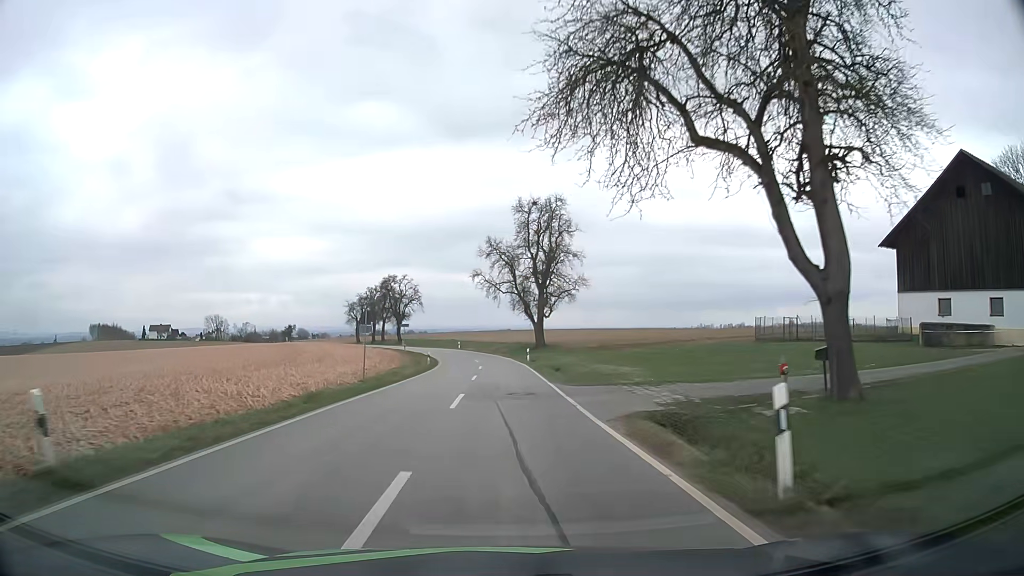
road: tertiary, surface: asphalt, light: Day
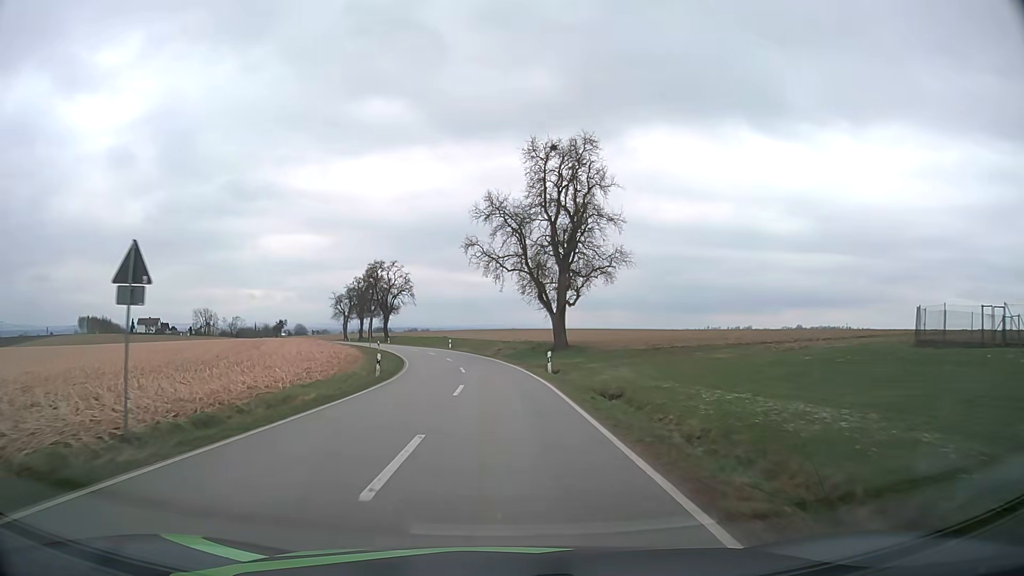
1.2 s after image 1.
(-0.1, +20.5) m; 0°
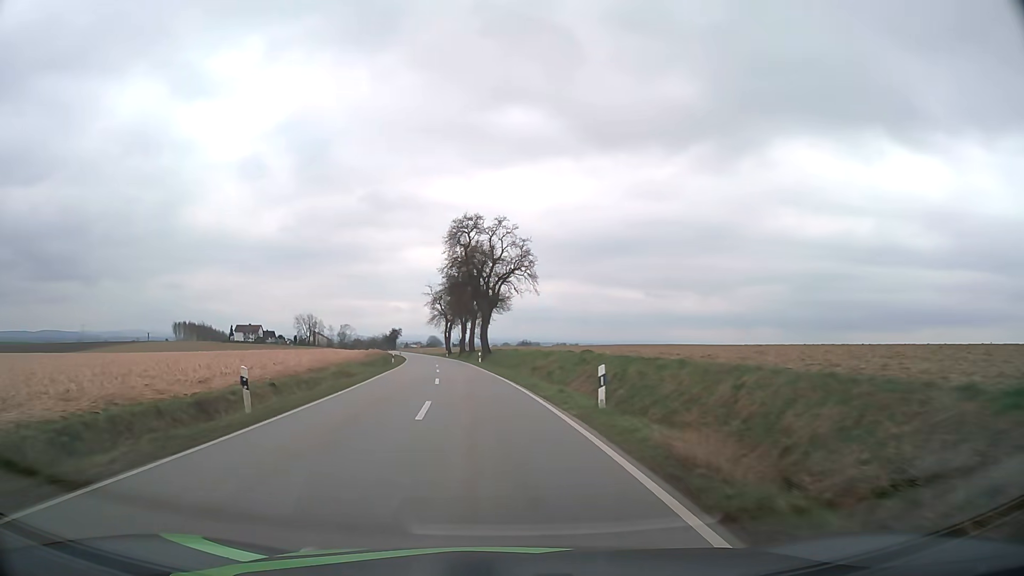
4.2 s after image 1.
(-4.1, +53.6) m; -13°
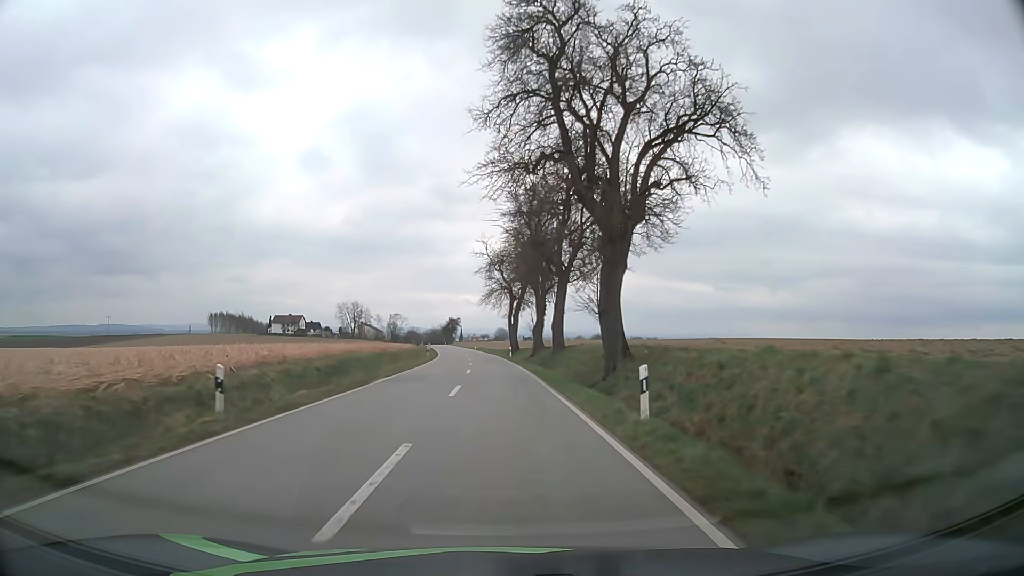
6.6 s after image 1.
(-3.1, +44.2) m; -6°
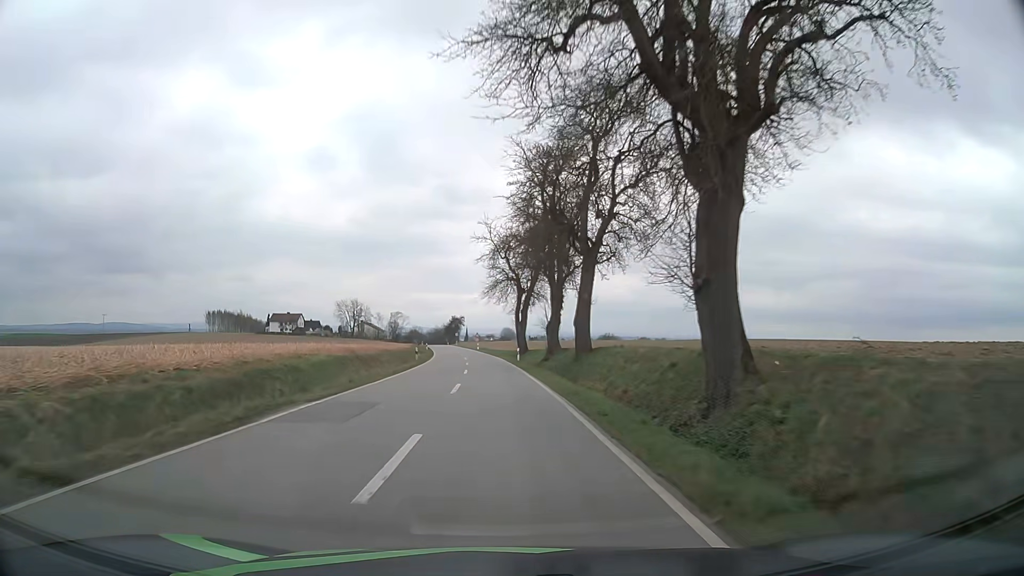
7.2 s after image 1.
(0.0, +10.8) m; -1°
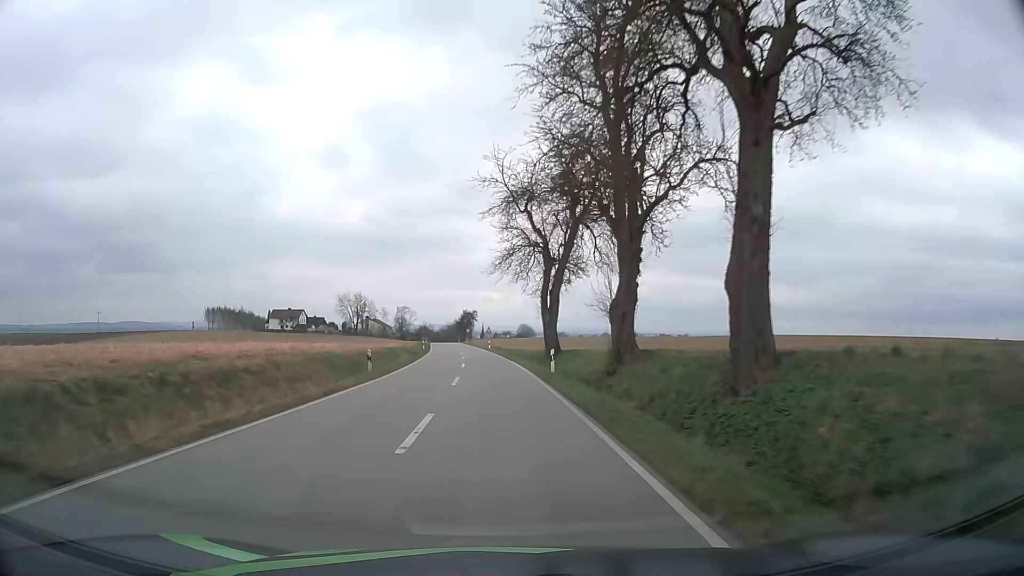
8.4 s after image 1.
(-0.2, +21.0) m; -1°
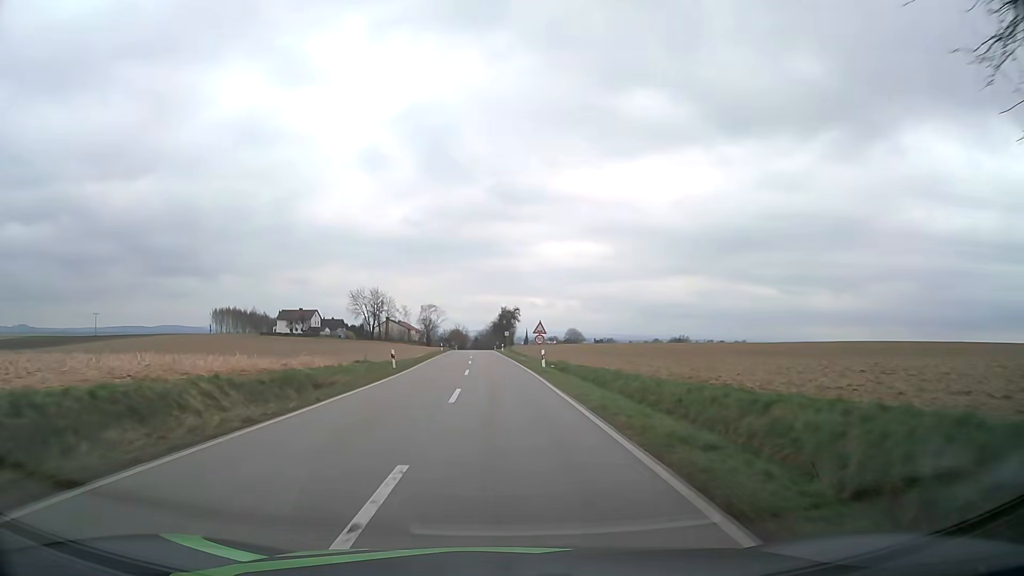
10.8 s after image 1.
(-1.3, +40.8) m; -4°
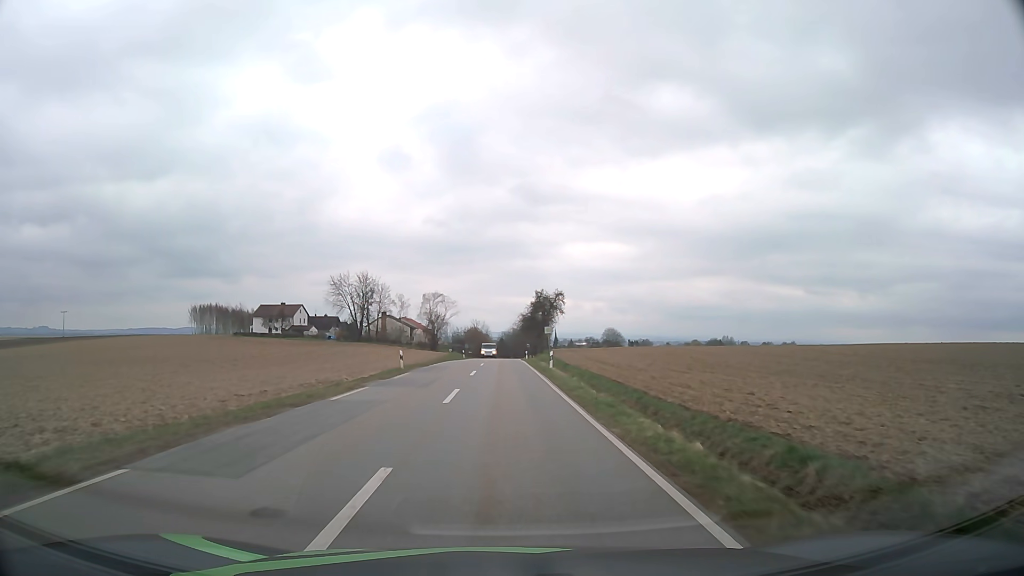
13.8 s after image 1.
(-1.2, +47.6) m; -2°
(0, +10) (0, +20) (0, +30) (0, +40) (0, +50) (0, +60) (0, +70) (0, +80) (+1, +90) (+1, +100) m
